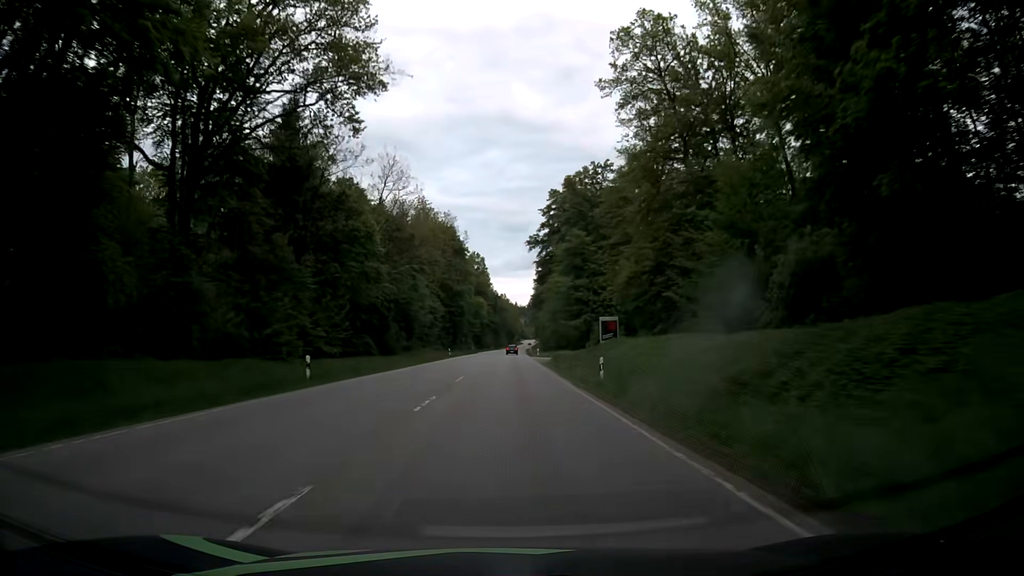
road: secondary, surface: asphalt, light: Day
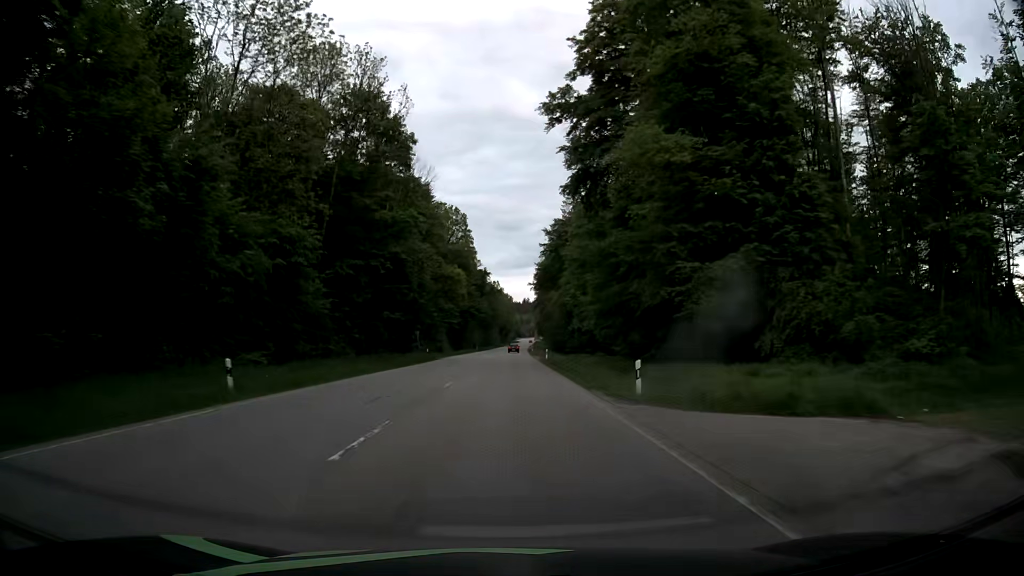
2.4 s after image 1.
(+0.4, +63.1) m; +1°
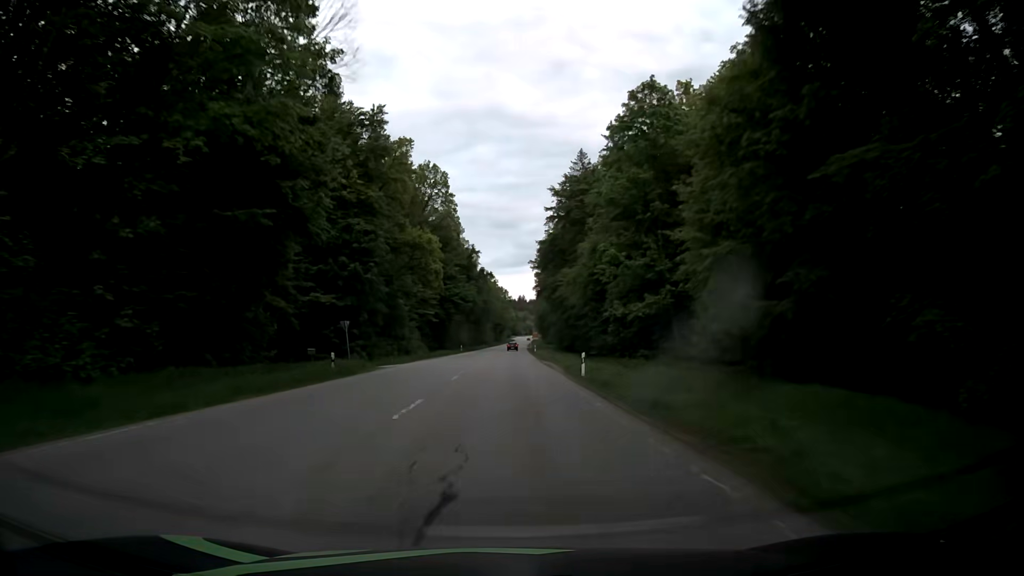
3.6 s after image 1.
(+0.1, +31.6) m; 0°
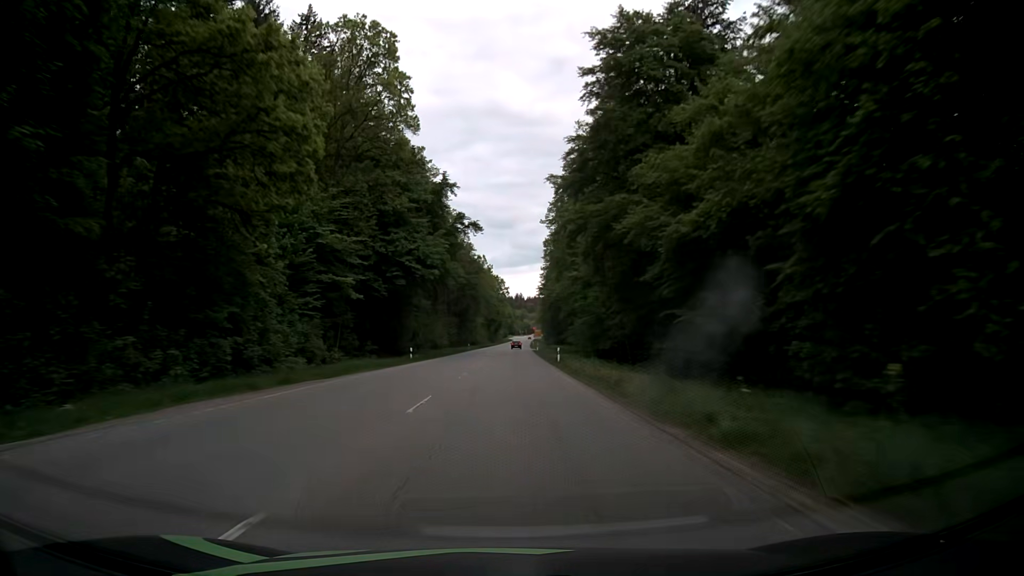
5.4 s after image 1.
(+0.1, +47.2) m; 0°
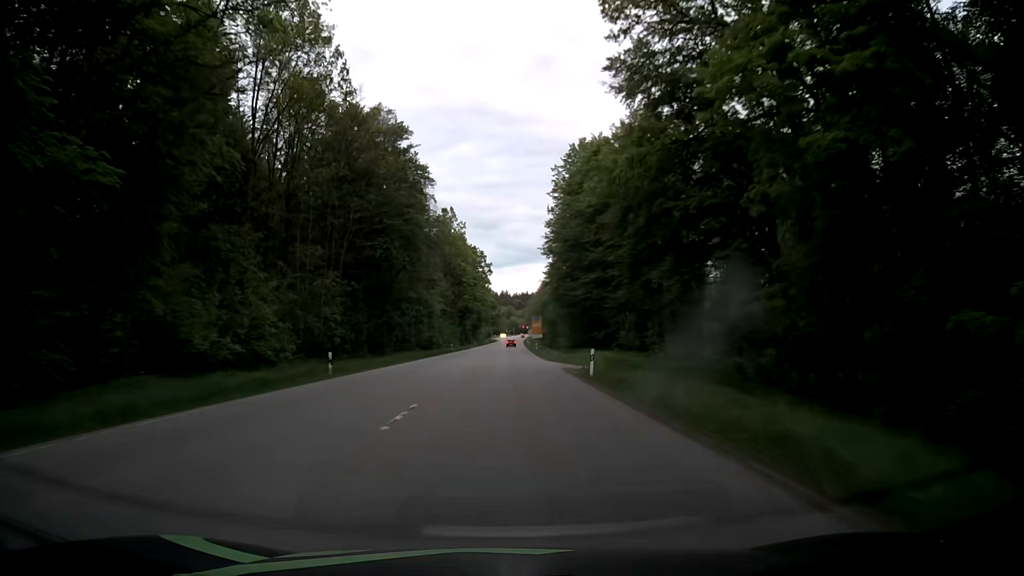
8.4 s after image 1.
(+0.6, +74.3) m; +1°
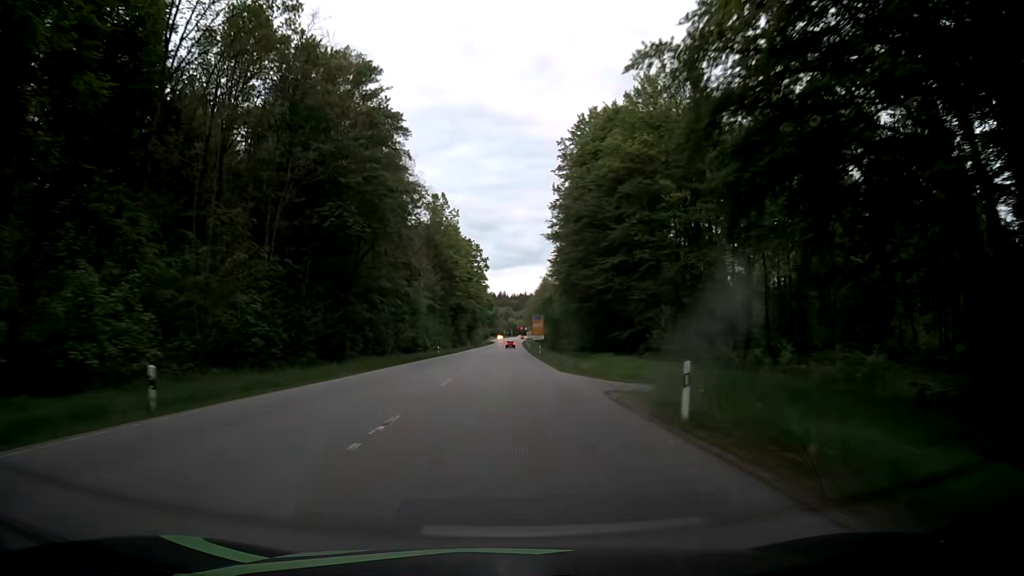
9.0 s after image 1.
(+0.1, +14.1) m; 0°
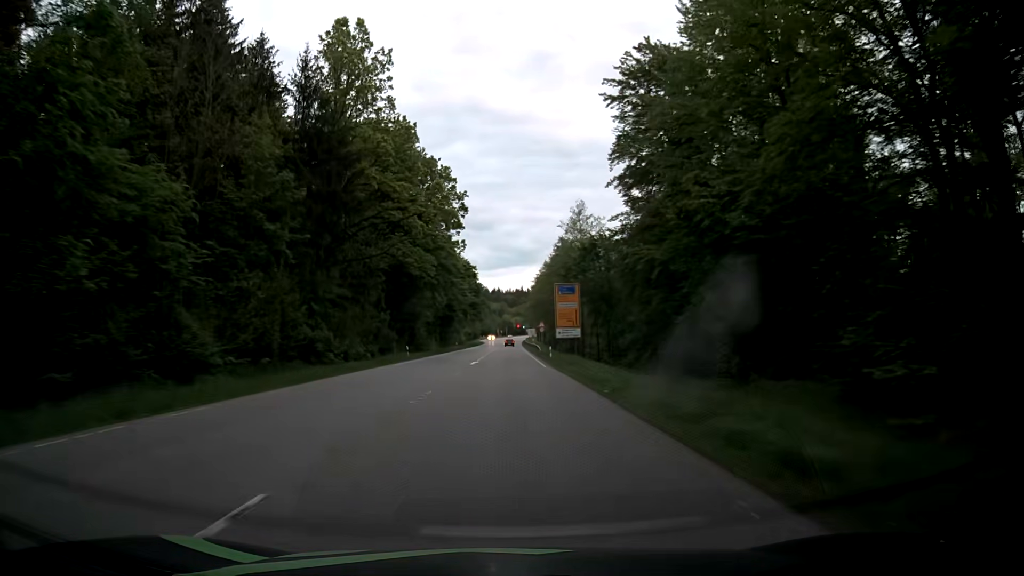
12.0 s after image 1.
(+0.5, +66.2) m; 0°
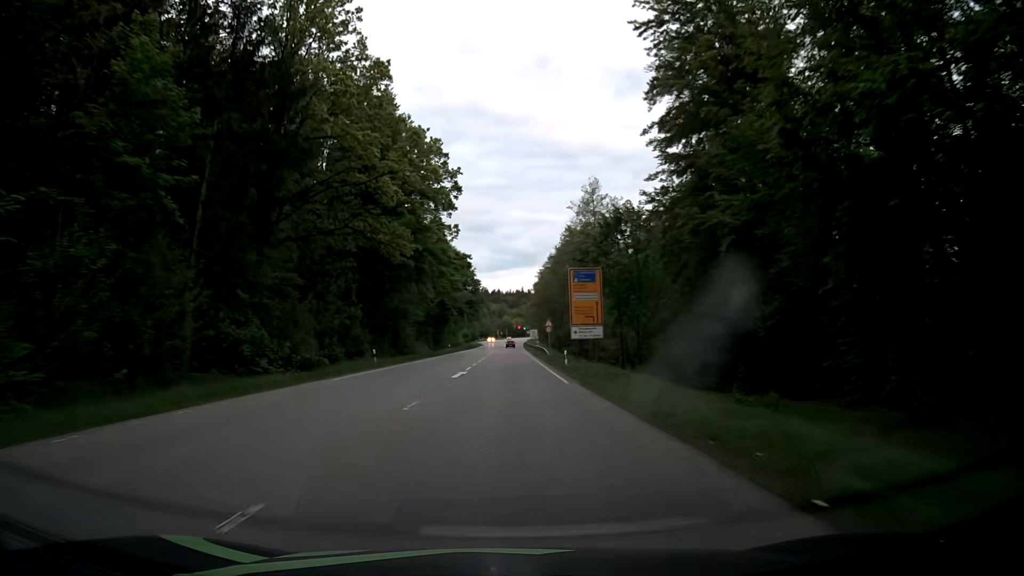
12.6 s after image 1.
(0.0, +12.4) m; 0°
(0, +10) (0, +20) (0, +30) (0, +40) (0, +50) (0, +60) (0, +70) (0, +80) (+1, +90) (+1, +100) m
